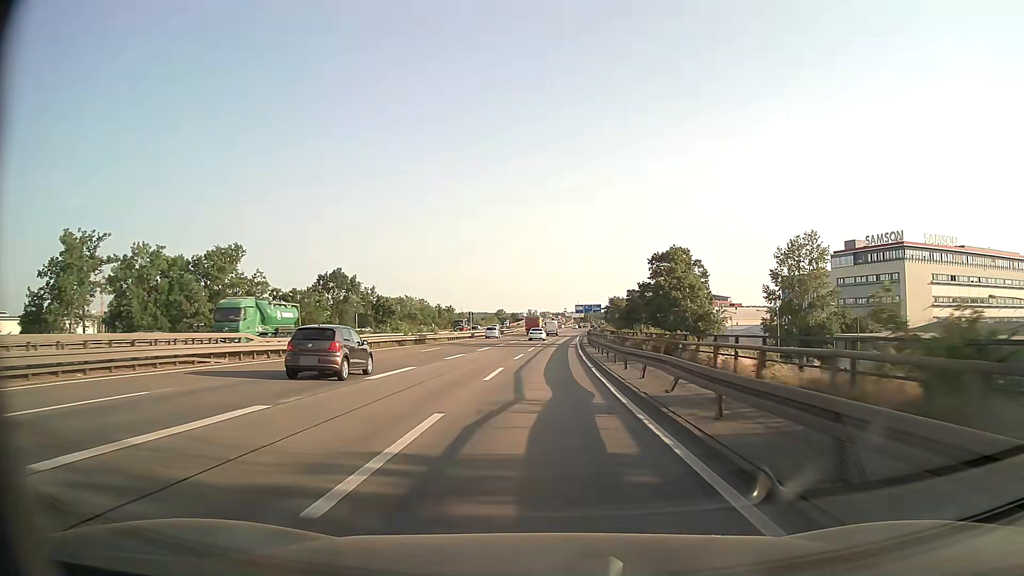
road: motorway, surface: asphalt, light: Day
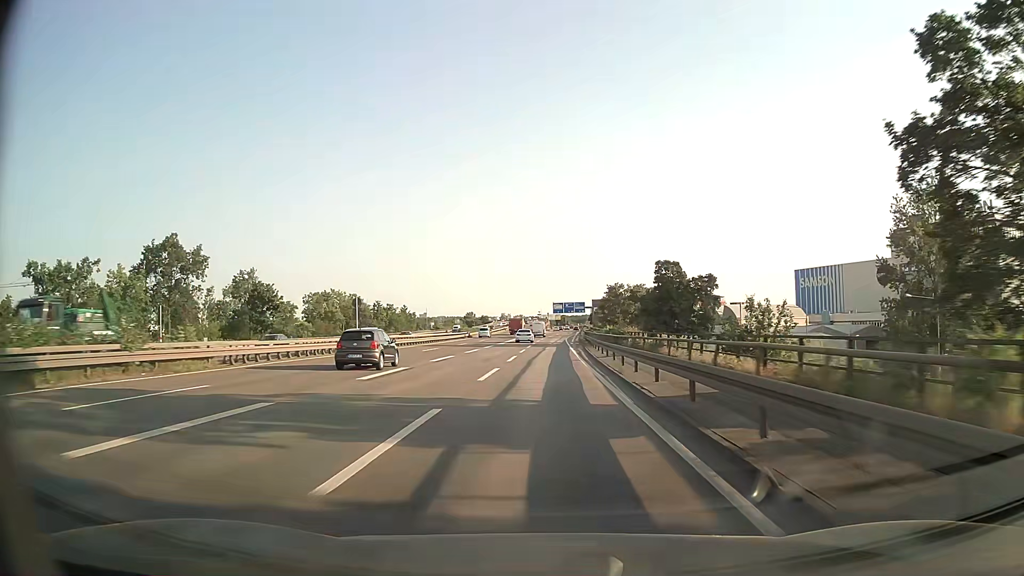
(+1.1, +50.0) m; +2°
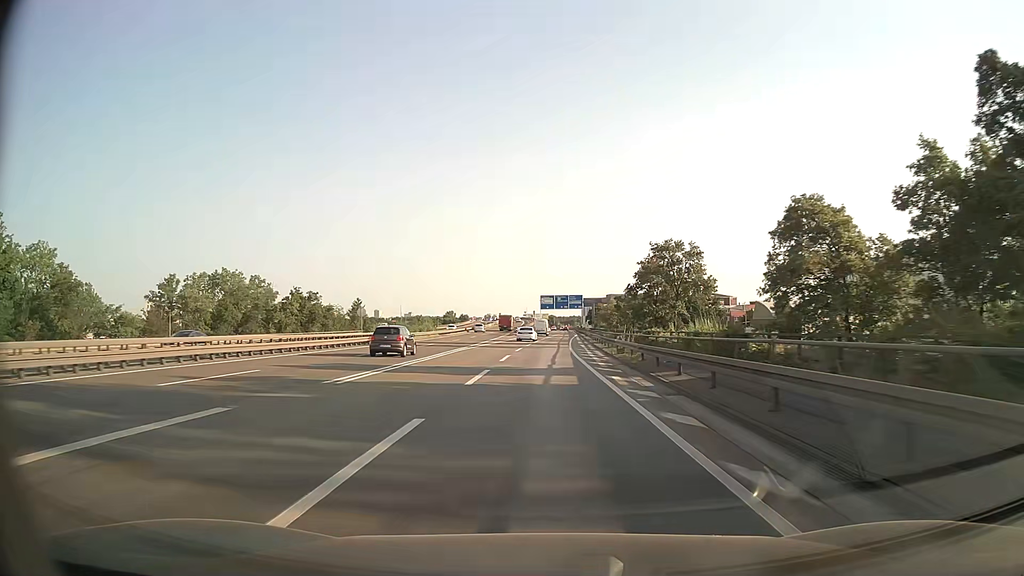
(+0.4, +50.2) m; +1°
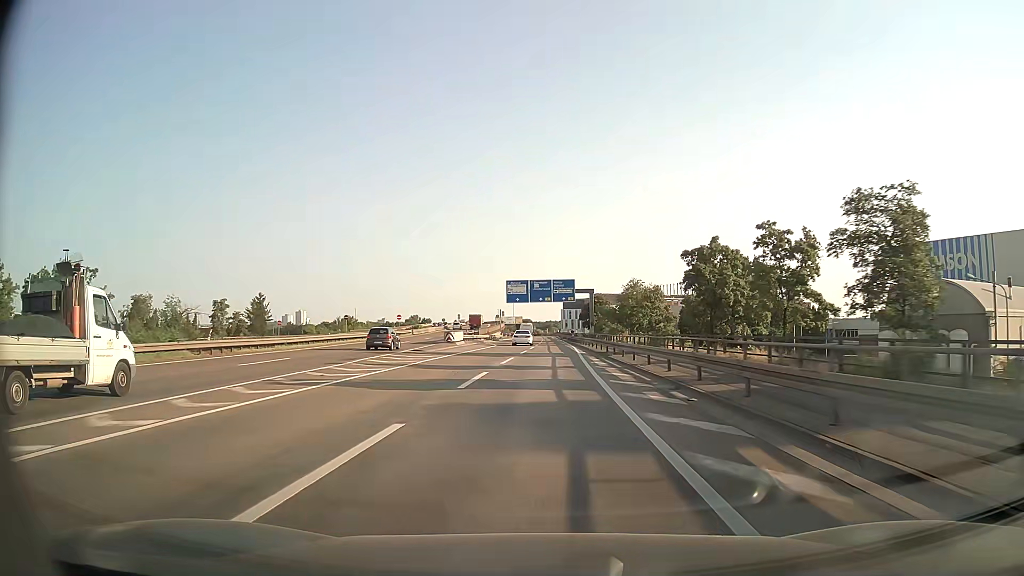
(+1.0, +61.7) m; +2°
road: motorway_link
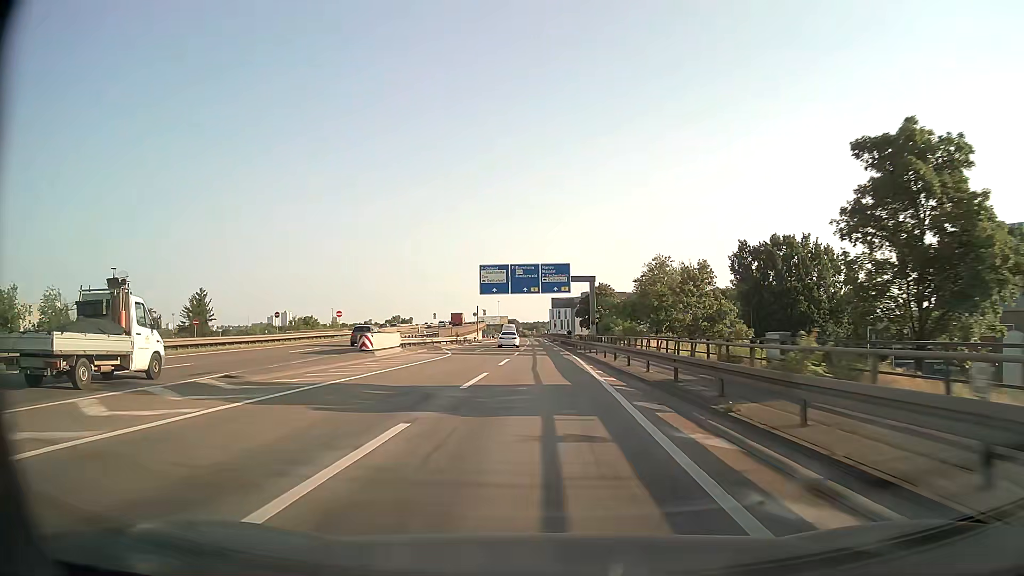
(+0.3, +24.1) m; +1°
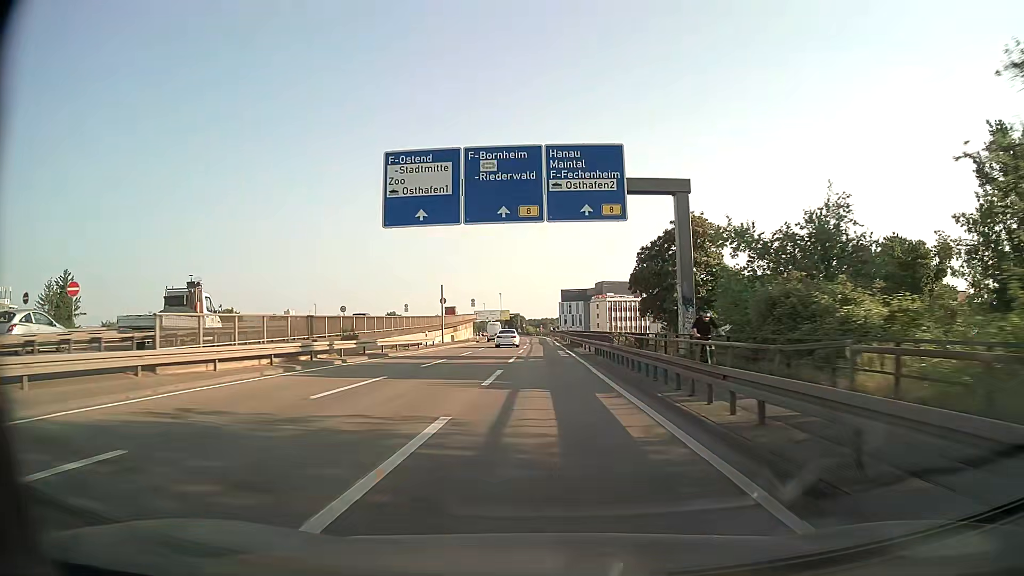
(-0.1, +47.1) m; -1°
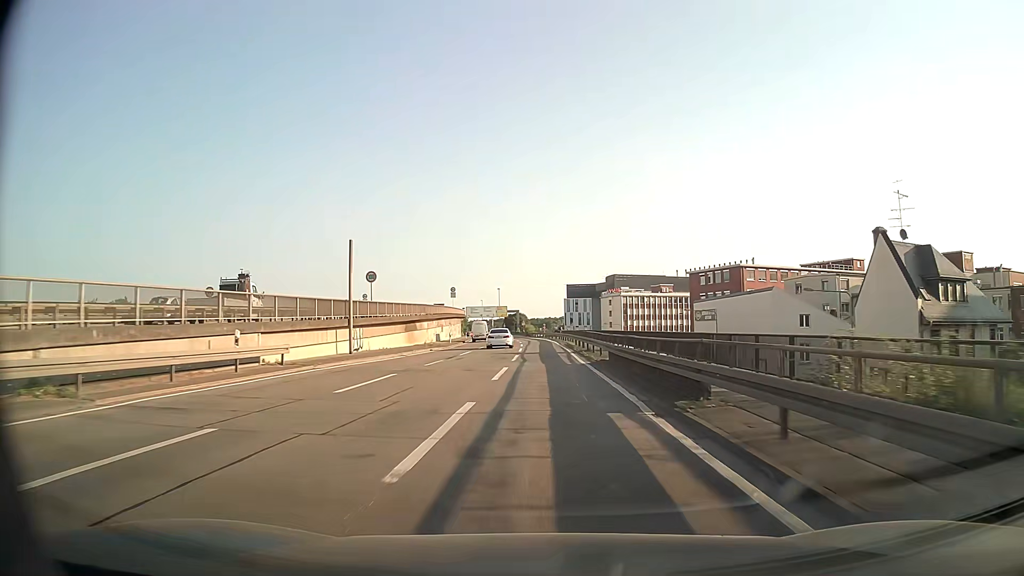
(-0.2, +34.4) m; -1°
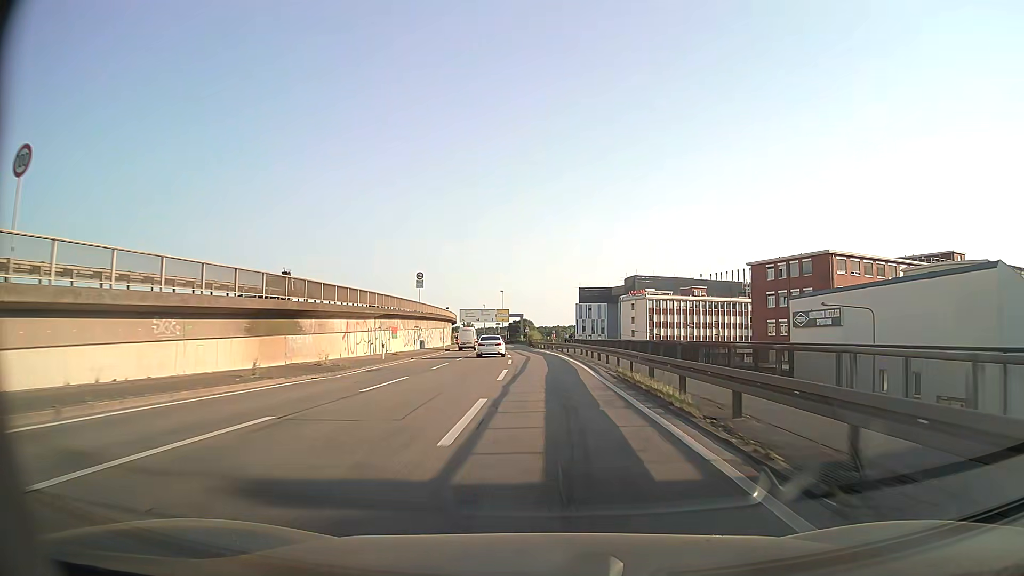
(0.0, +33.6) m; -1°
(0, +10) (0, +20) (0, +30) (-1, +40) (-1, +50) (-2, +60) (-2, +70) (-3, +80) (-4, +90) (-4, +100) m
